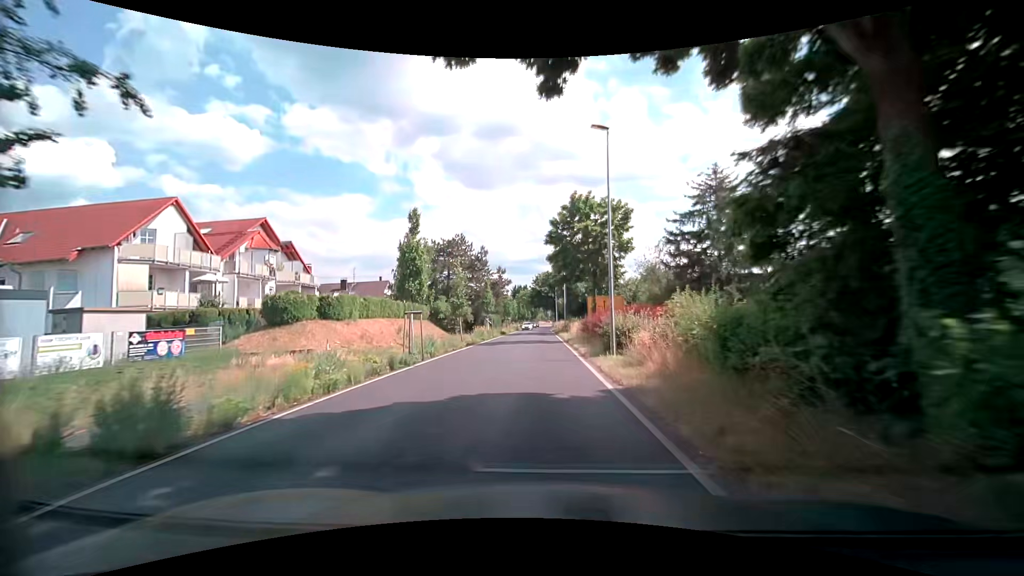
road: tertiary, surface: asphalt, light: Day
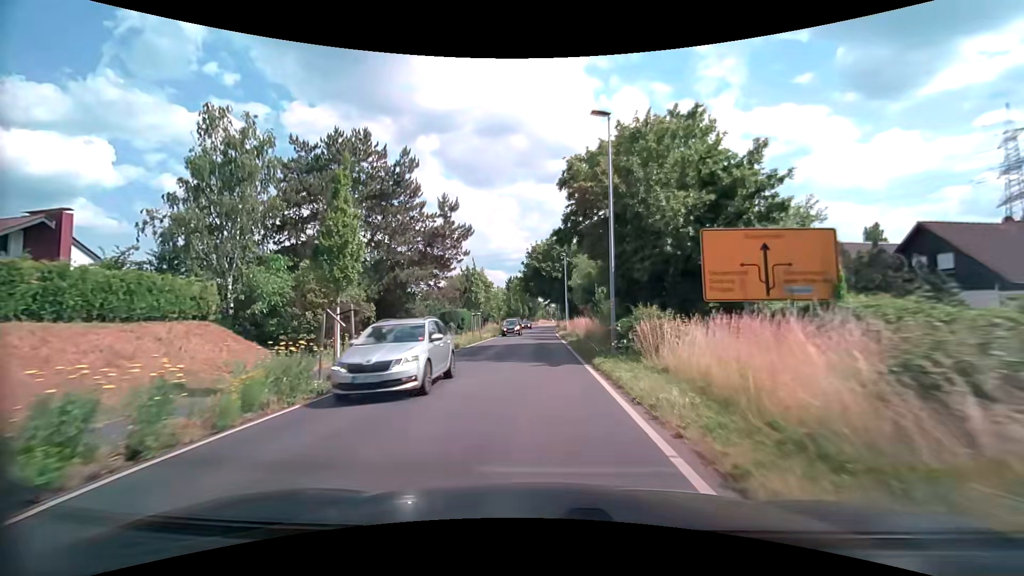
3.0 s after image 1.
(-0.1, +36.0) m; 0°
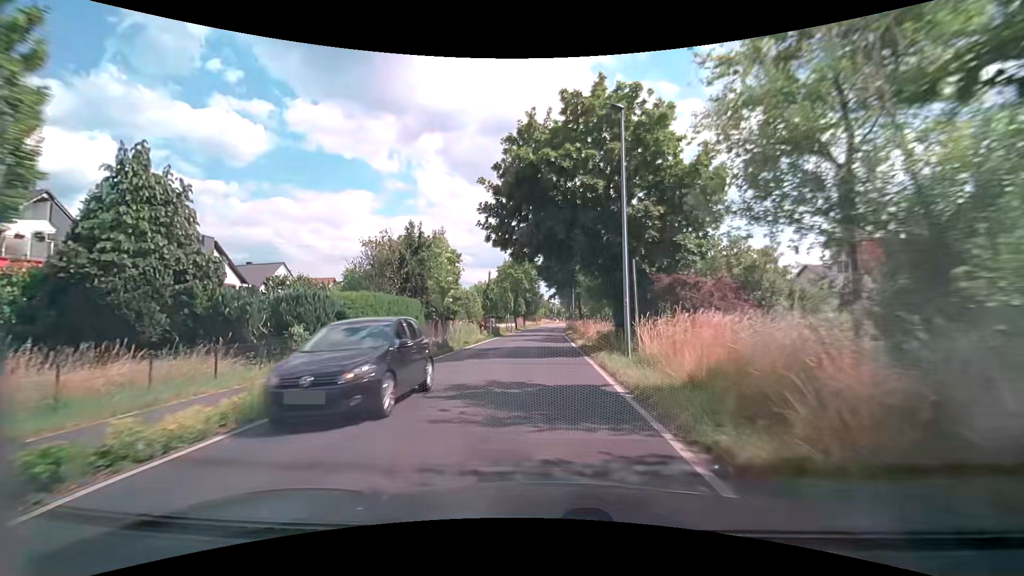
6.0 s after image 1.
(-0.1, +35.9) m; 0°
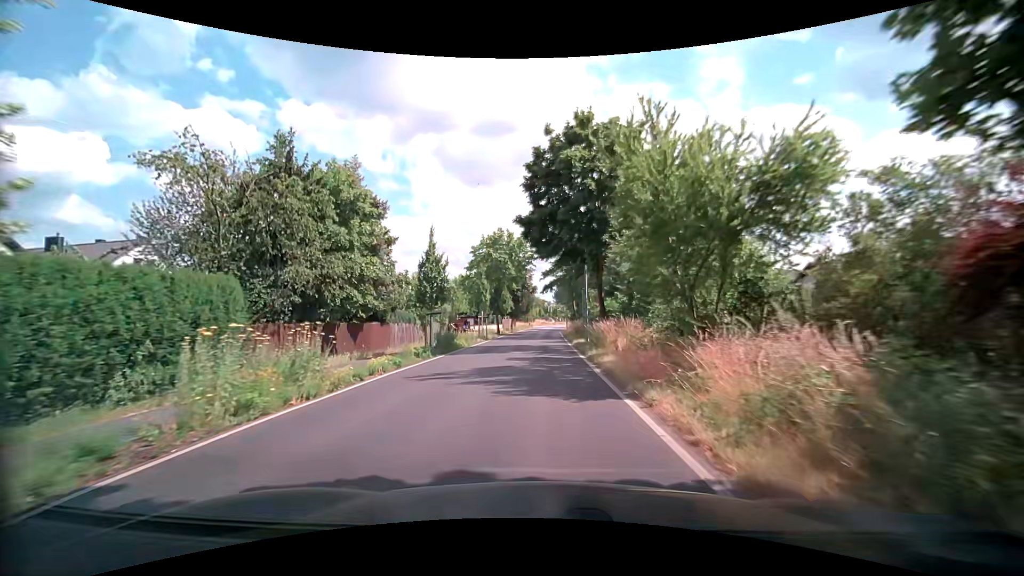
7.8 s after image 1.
(+0.2, +21.6) m; 0°
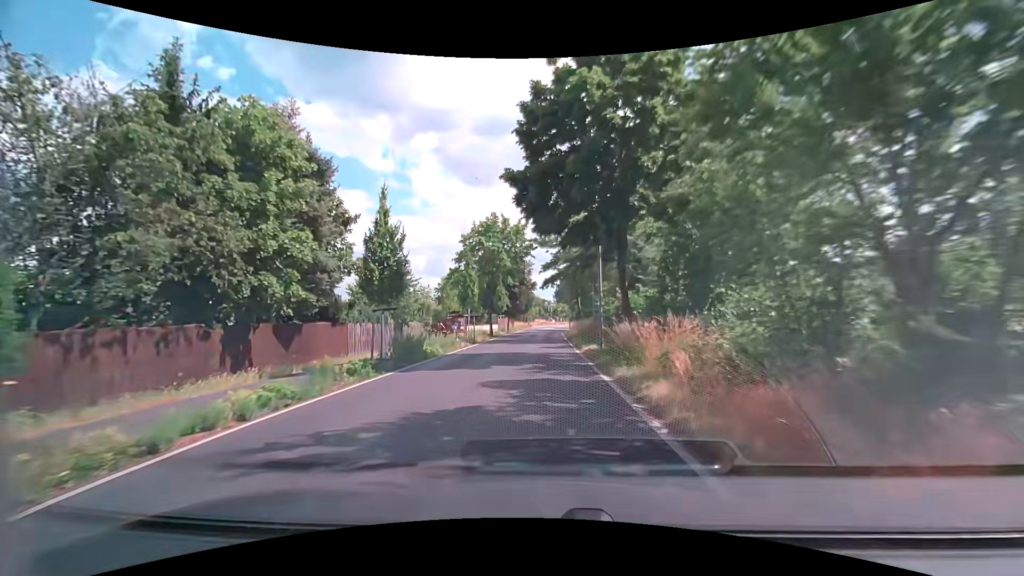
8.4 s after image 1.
(+0.1, +7.2) m; +1°
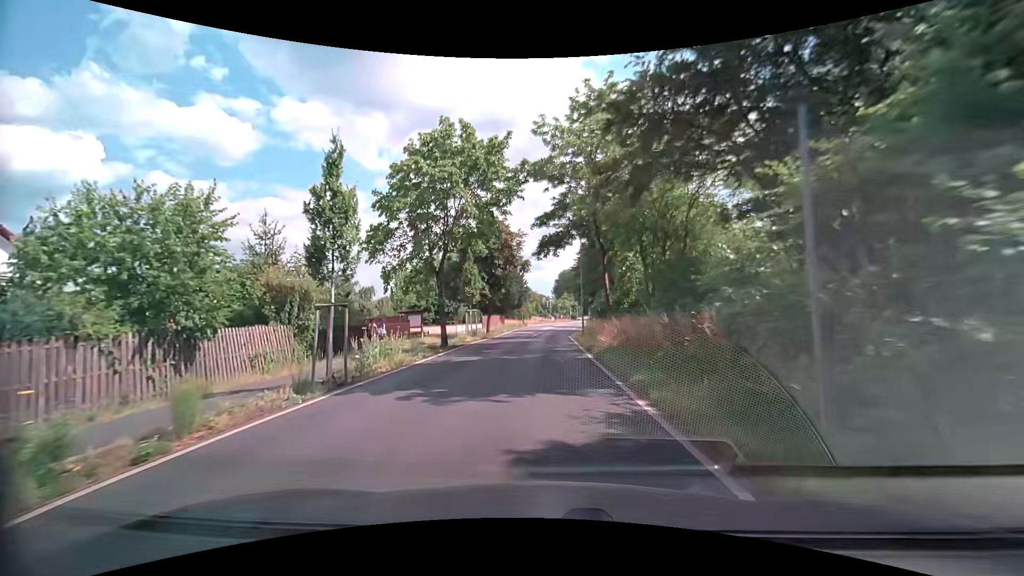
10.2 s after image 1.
(-0.2, +21.4) m; 0°
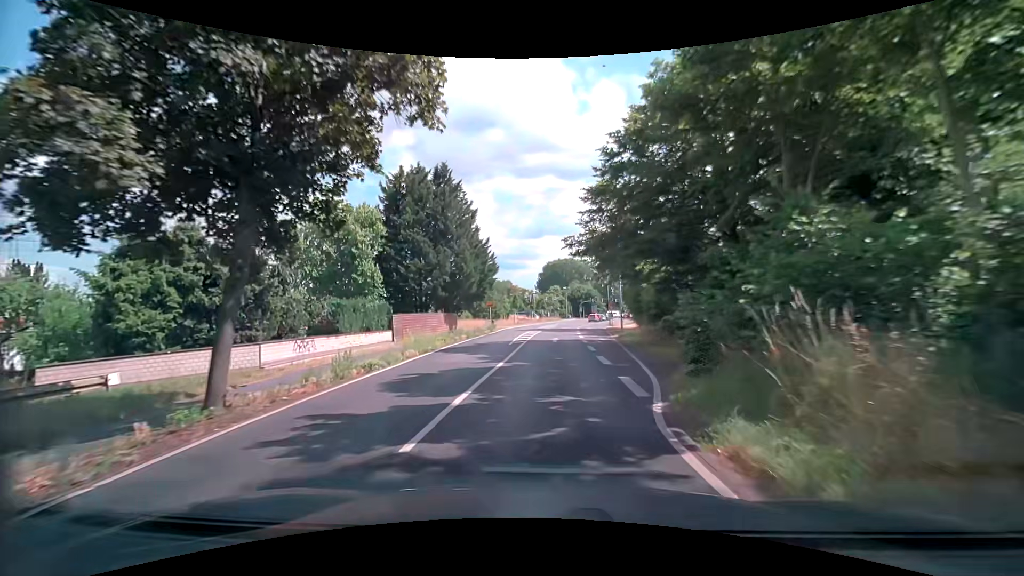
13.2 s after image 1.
(+0.1, +34.4) m; +1°
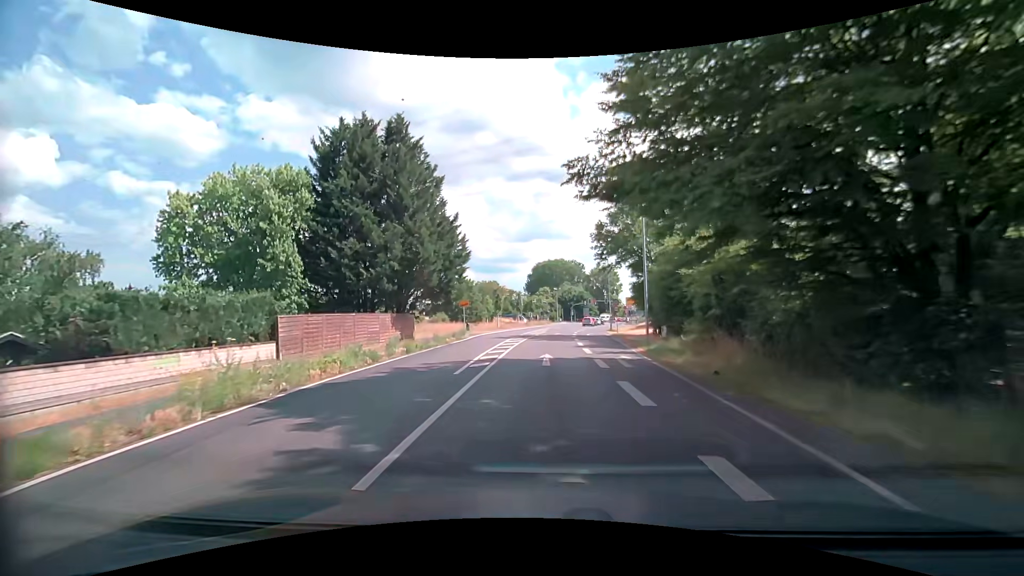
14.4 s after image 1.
(+0.2, +12.4) m; +1°
(0, +10) (0, +20) (+1, +30) (+3, +40) (+4, +50) (+6, +60) (+7, +70) (+9, +79) (+11, +89) (+13, +99) m
